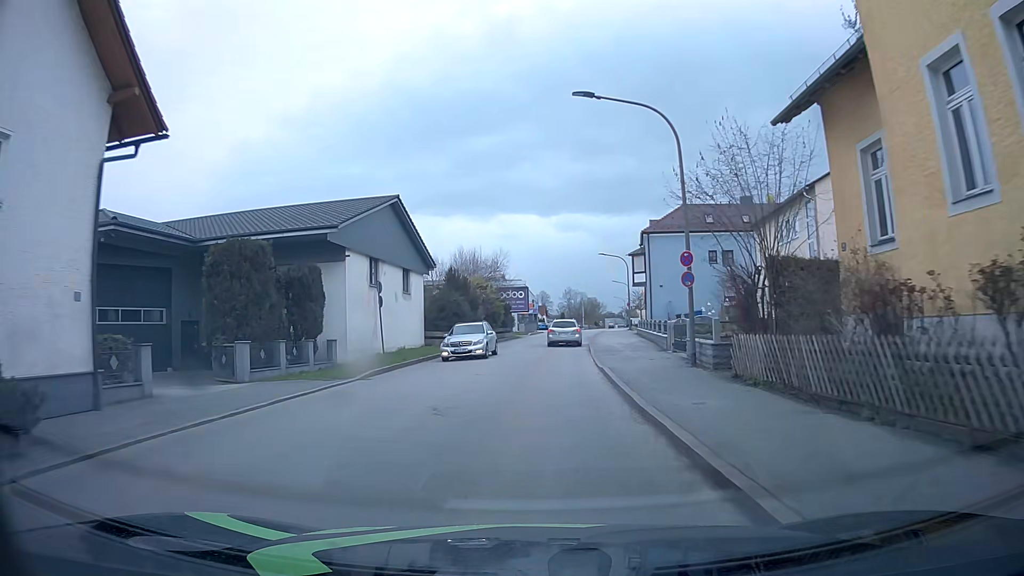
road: unclassified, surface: asphalt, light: Day
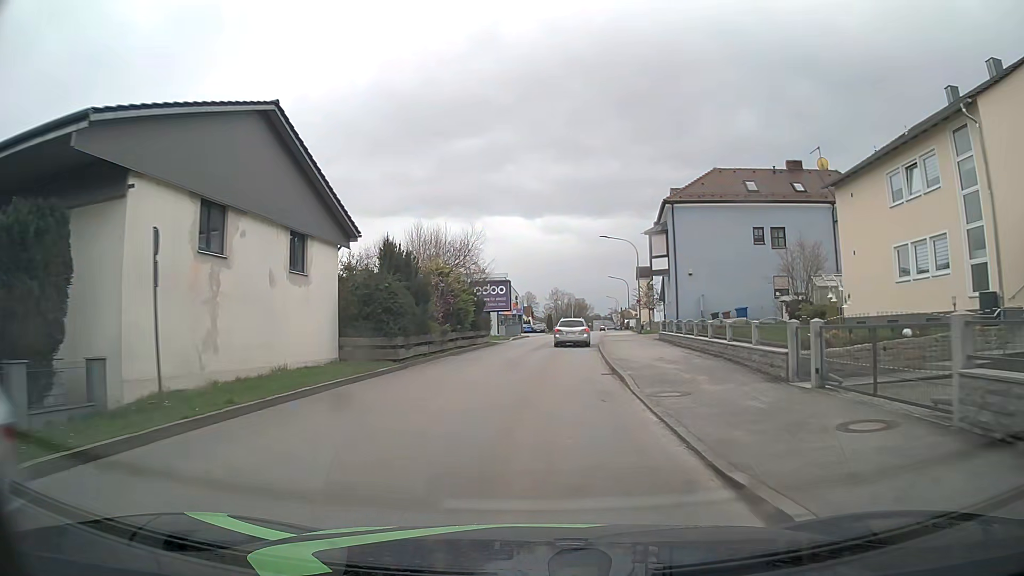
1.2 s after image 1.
(+0.3, +14.3) m; +2°
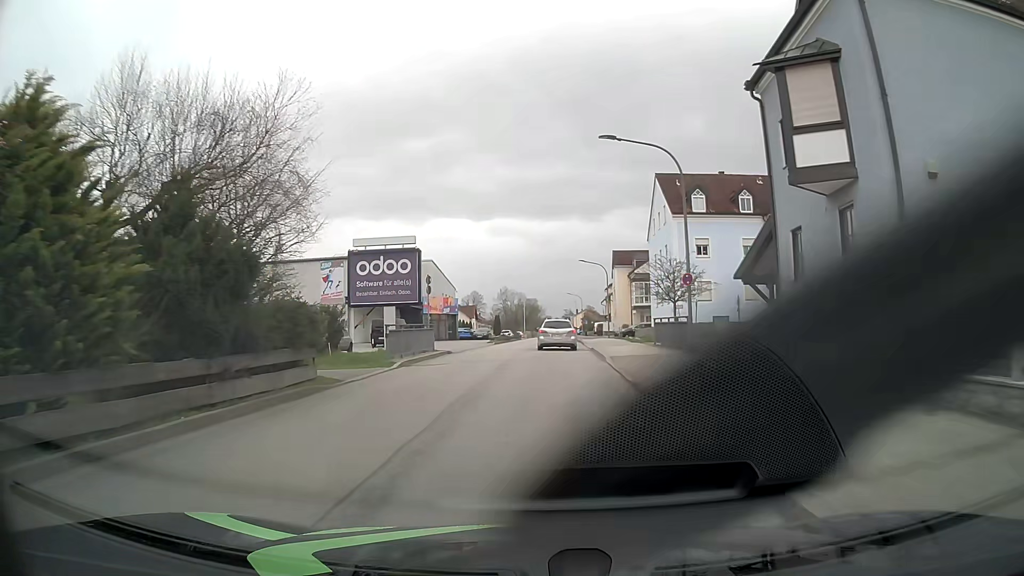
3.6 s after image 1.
(+1.0, +27.9) m; +4°
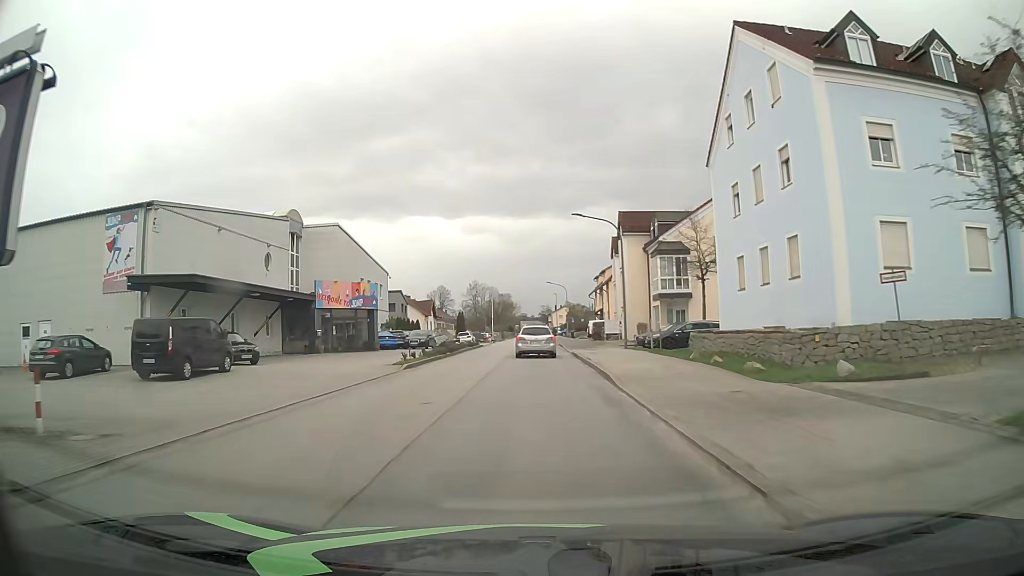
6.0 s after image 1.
(+0.8, +27.4) m; +2°
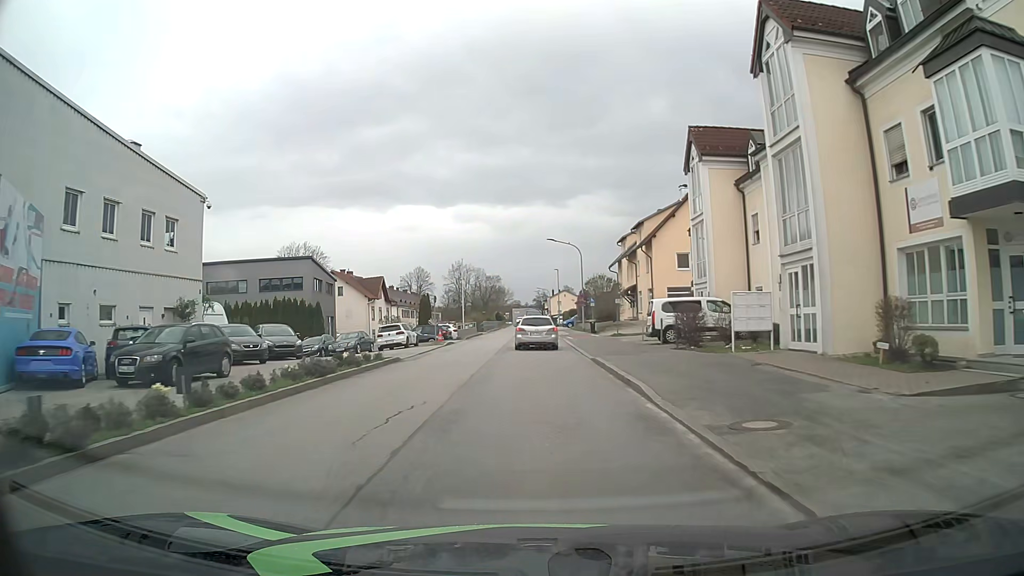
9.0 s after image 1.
(+0.2, +35.4) m; +1°
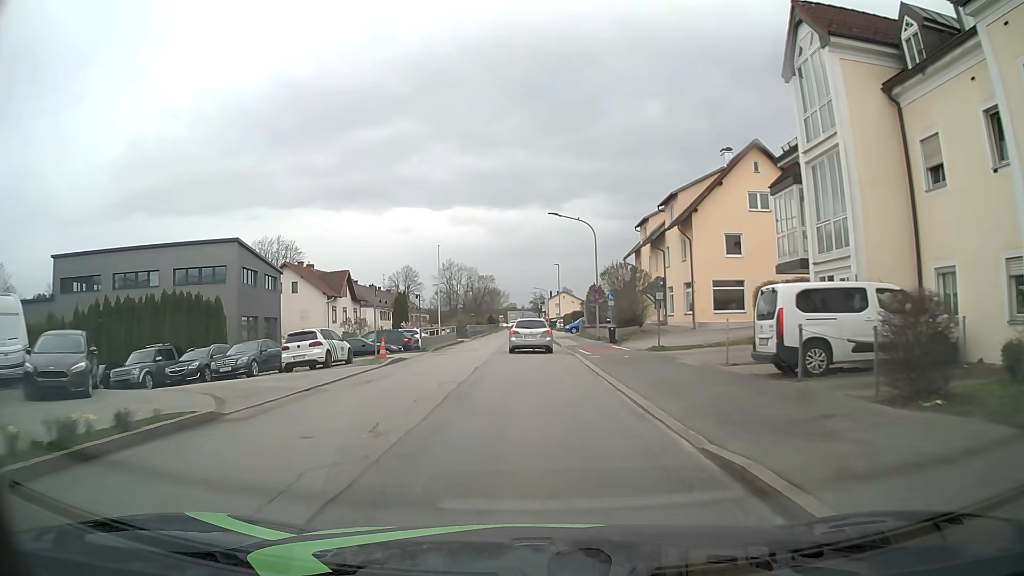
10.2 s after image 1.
(0.0, +14.4) m; 0°
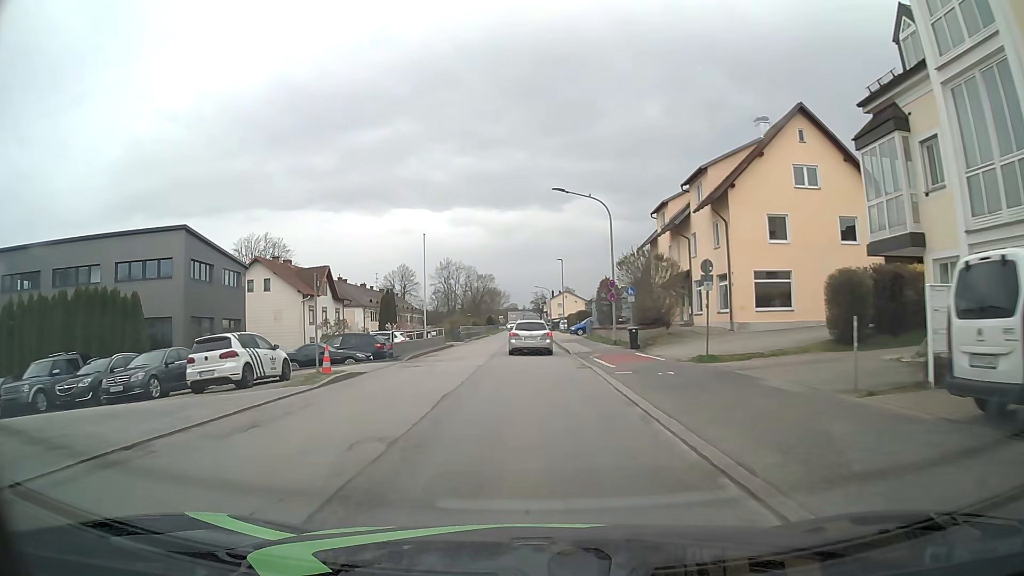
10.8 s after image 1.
(0.0, +7.2) m; 0°
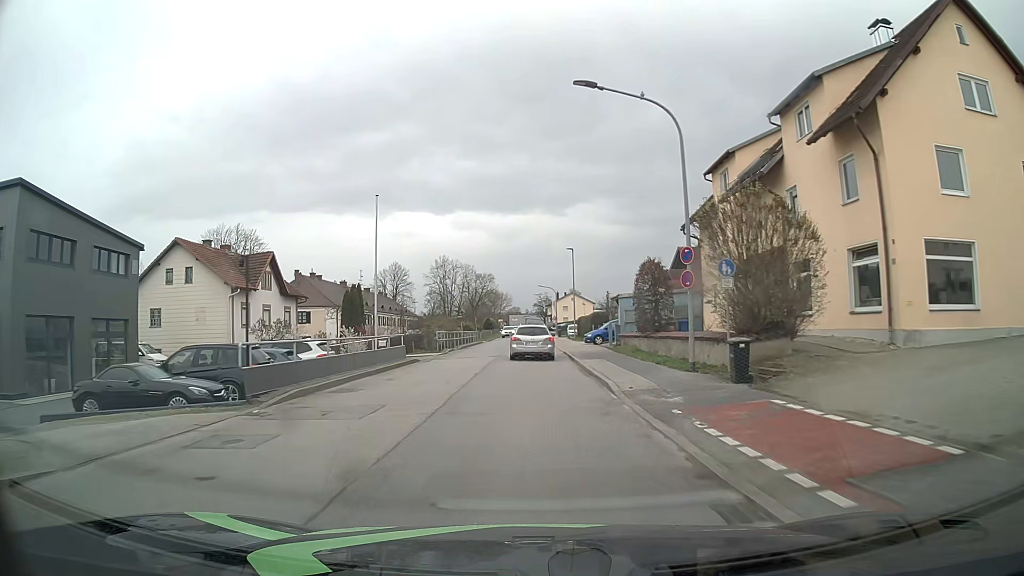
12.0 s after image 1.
(-0.1, +14.5) m; -1°
(0, +10) (0, +20) (0, +30) (0, +40) (0, +50) (0, +60) (0, +70) (0, +80) (0, +90) (0, +100) m
